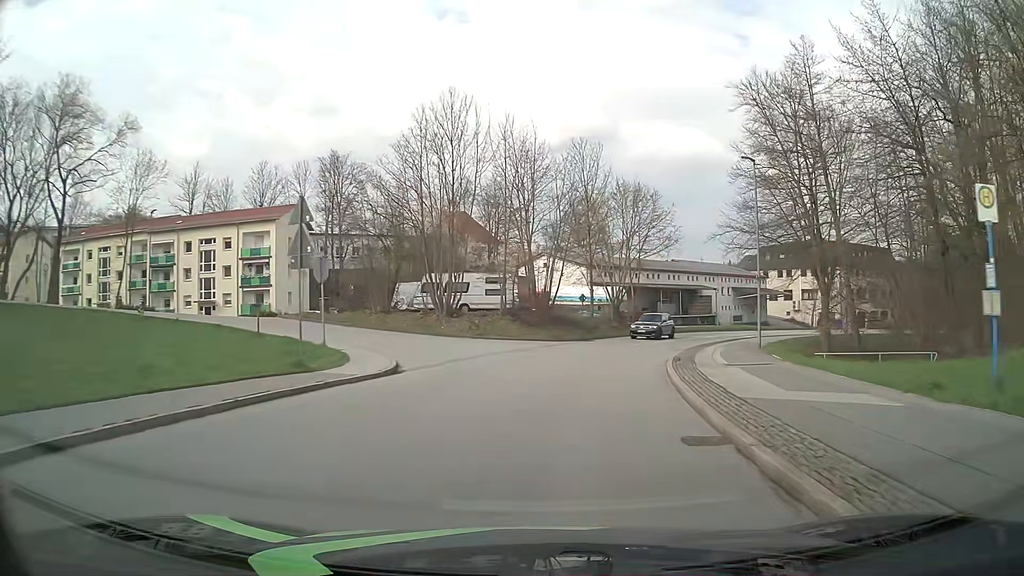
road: unclassified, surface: asphalt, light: Day
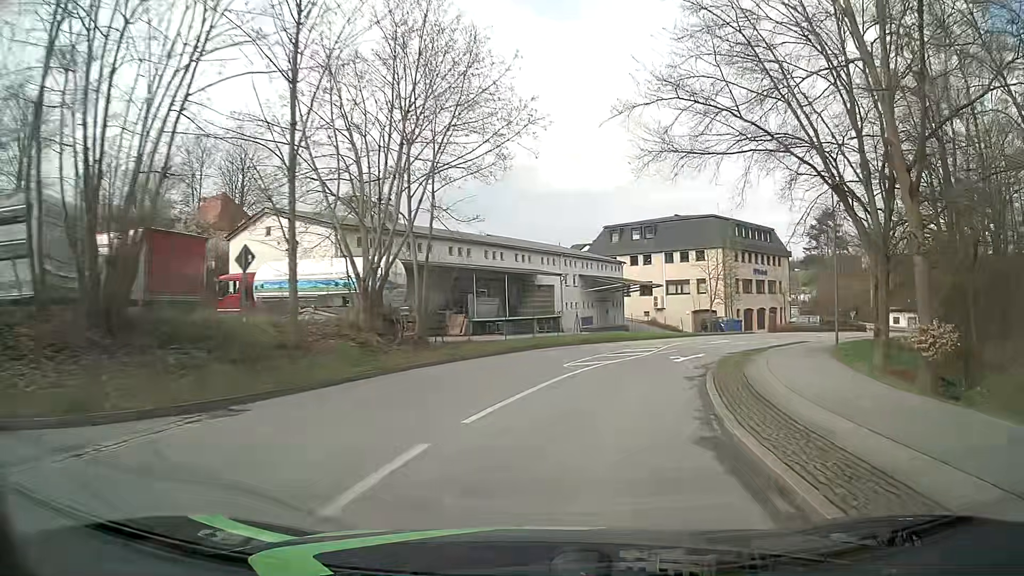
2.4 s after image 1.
(+4.3, +28.8) m; +17°
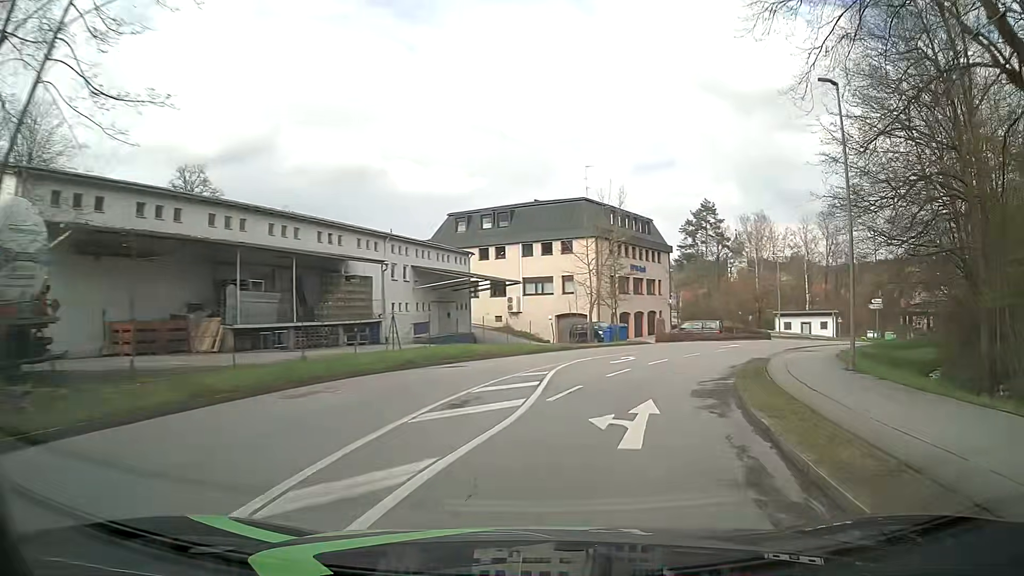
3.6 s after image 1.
(+1.5, +14.4) m; +13°
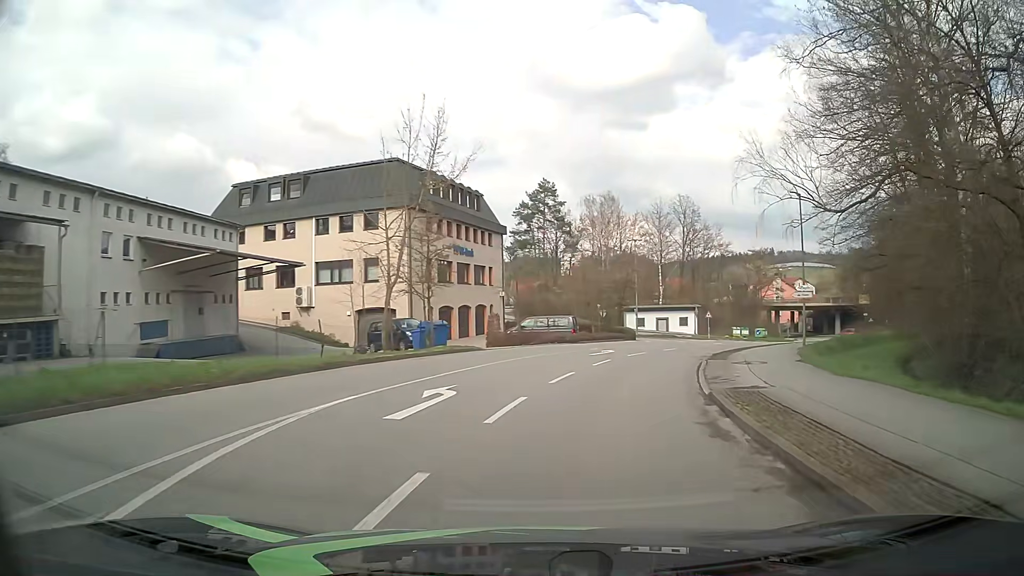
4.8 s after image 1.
(+1.7, +14.4) m; +14°
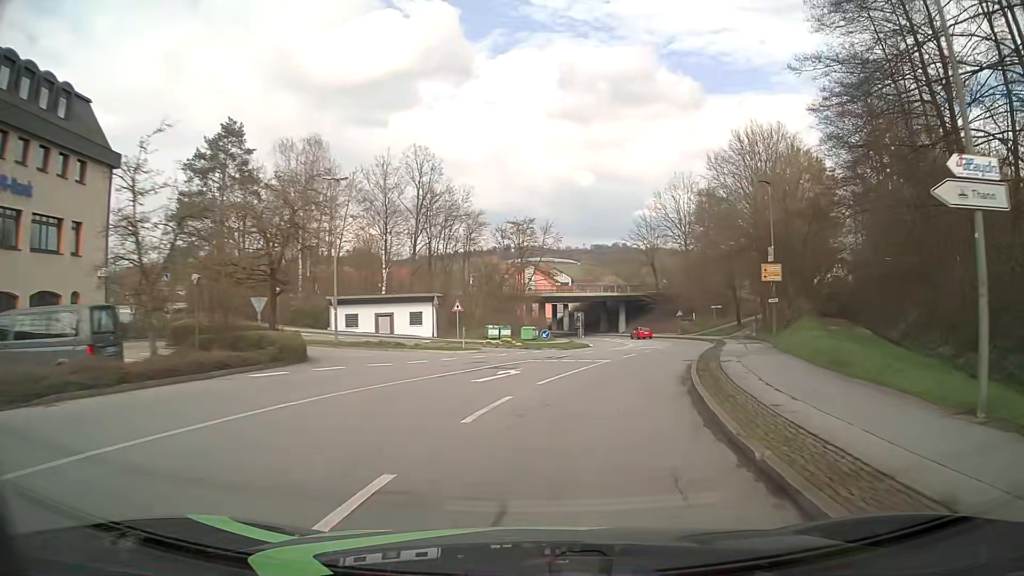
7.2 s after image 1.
(+5.9, +29.4) m; +23°
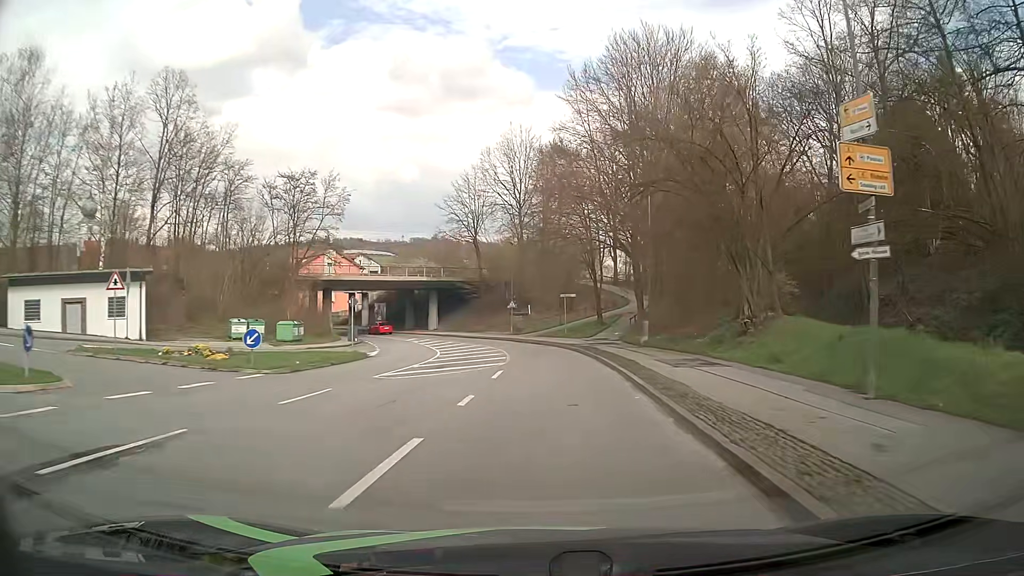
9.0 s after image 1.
(+3.3, +23.2) m; +15°
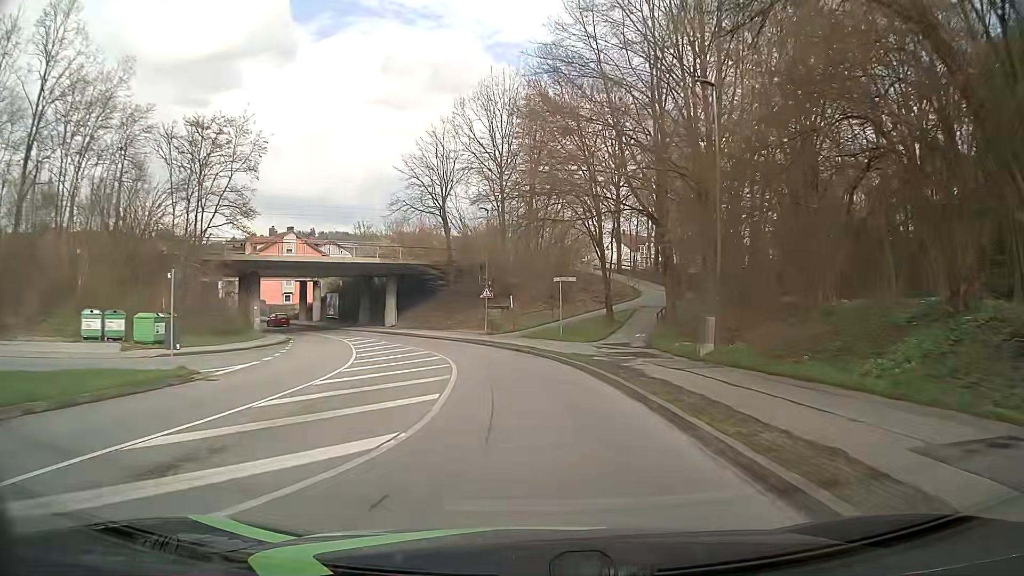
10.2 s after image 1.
(+0.3, +16.0) m; +1°
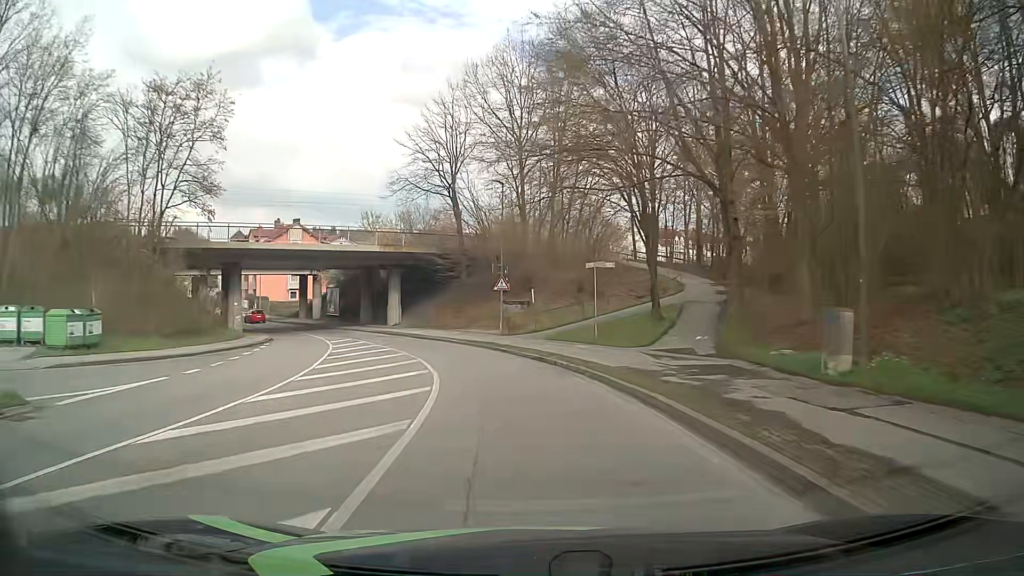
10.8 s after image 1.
(-0.1, +8.0) m; -2°
(0, +10) (-2, +20) (-5, +29) (-9, +39) (-14, +47) (-19, +56) (-24, +64) (-30, +72) (-36, +80) (-43, +88) m
